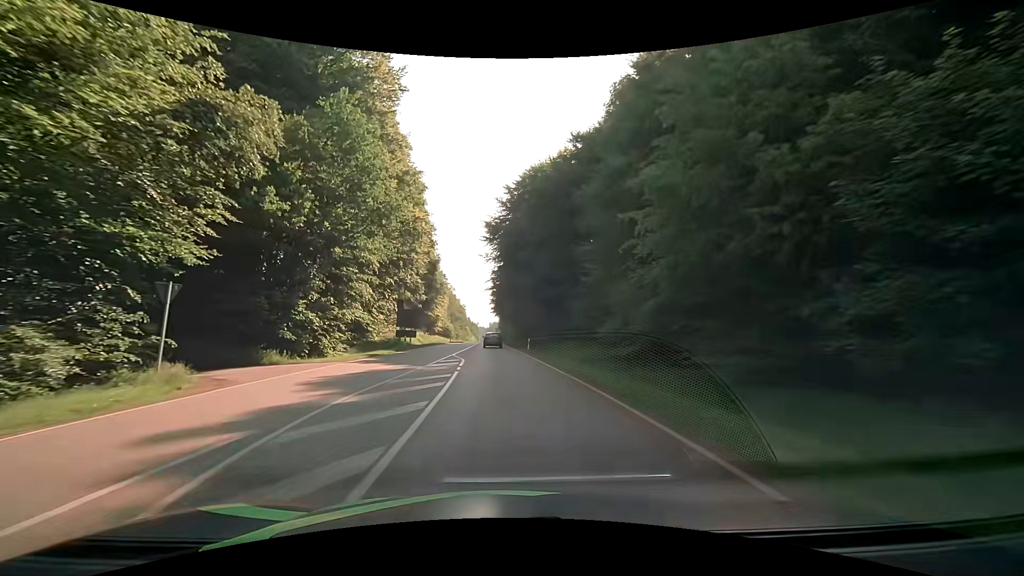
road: secondary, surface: asphalt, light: Day
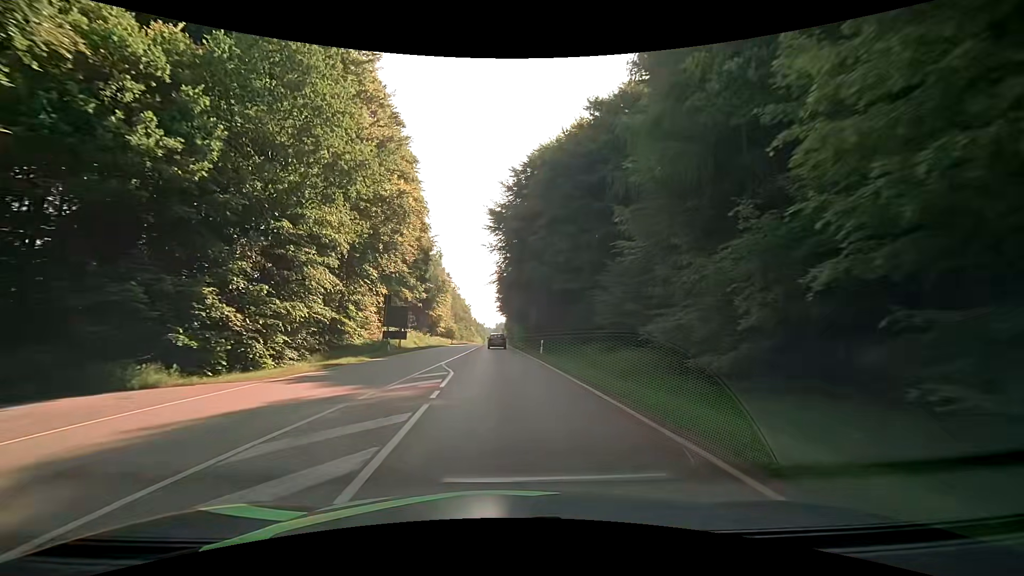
(0.0, +8.0) m; 0°
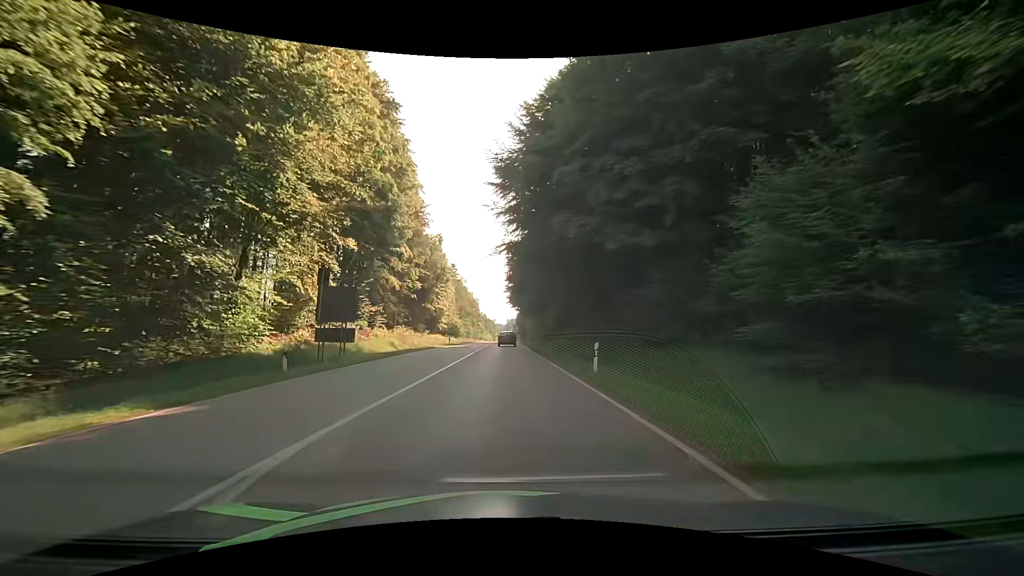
(-0.1, +16.7) m; -1°
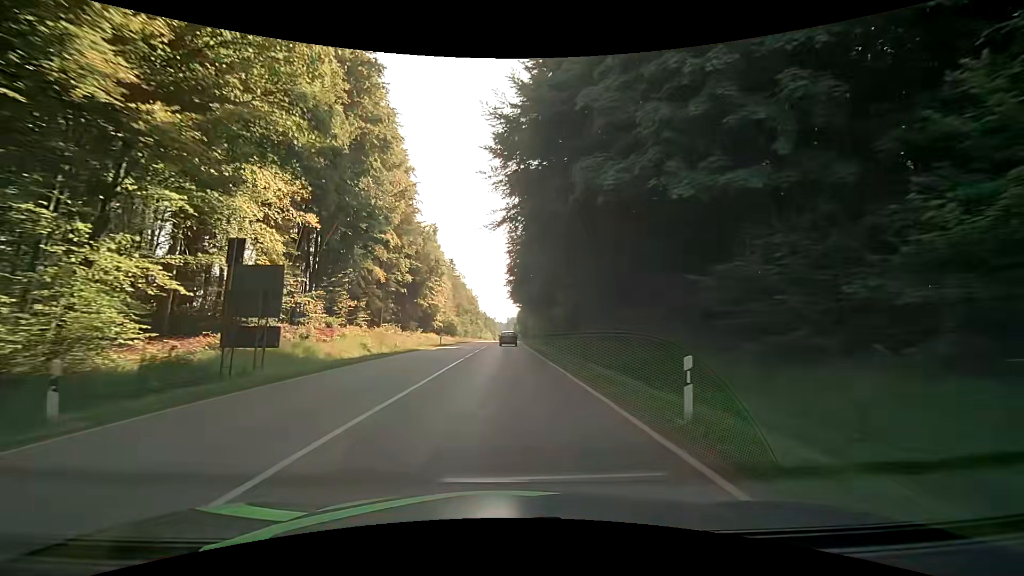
(0.0, +8.1) m; 0°
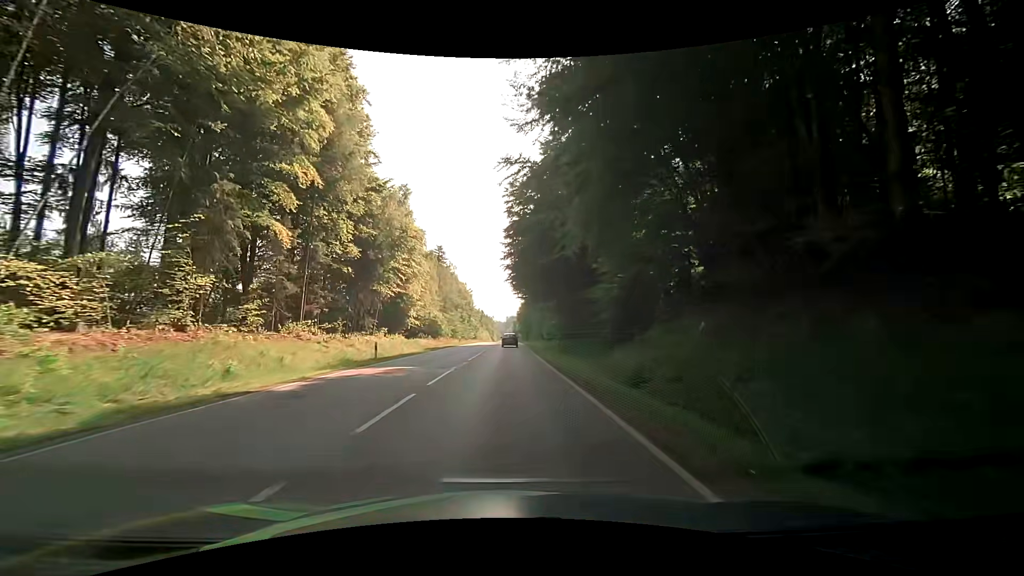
(+0.1, +24.5) m; 0°
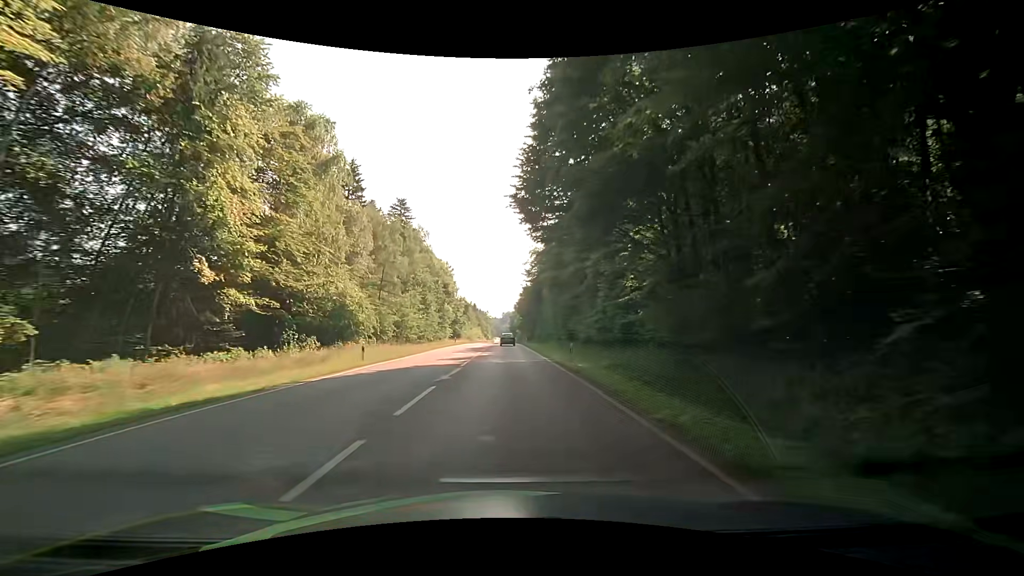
(+0.3, +46.8) m; +1°
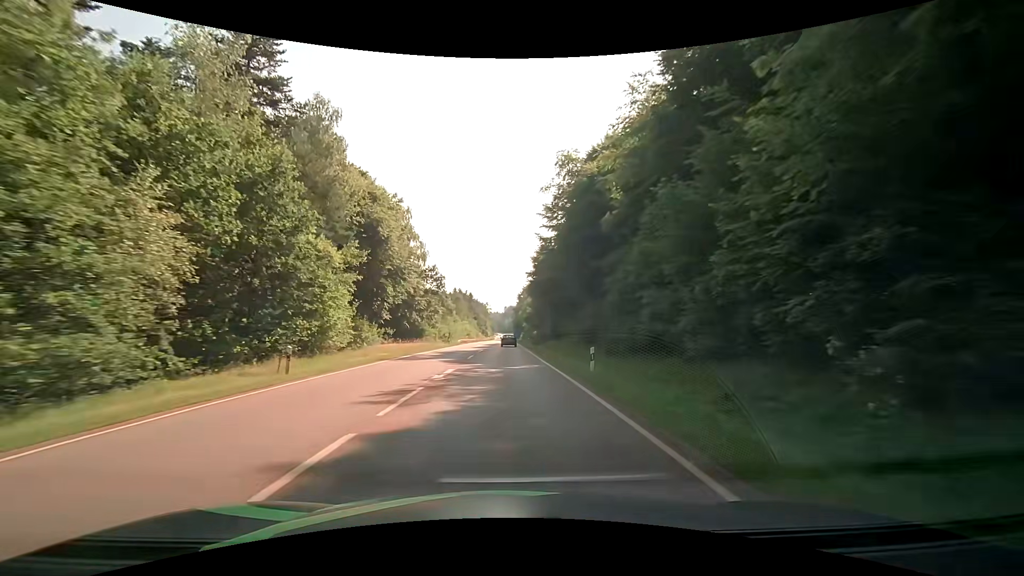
(+0.2, +54.6) m; 0°
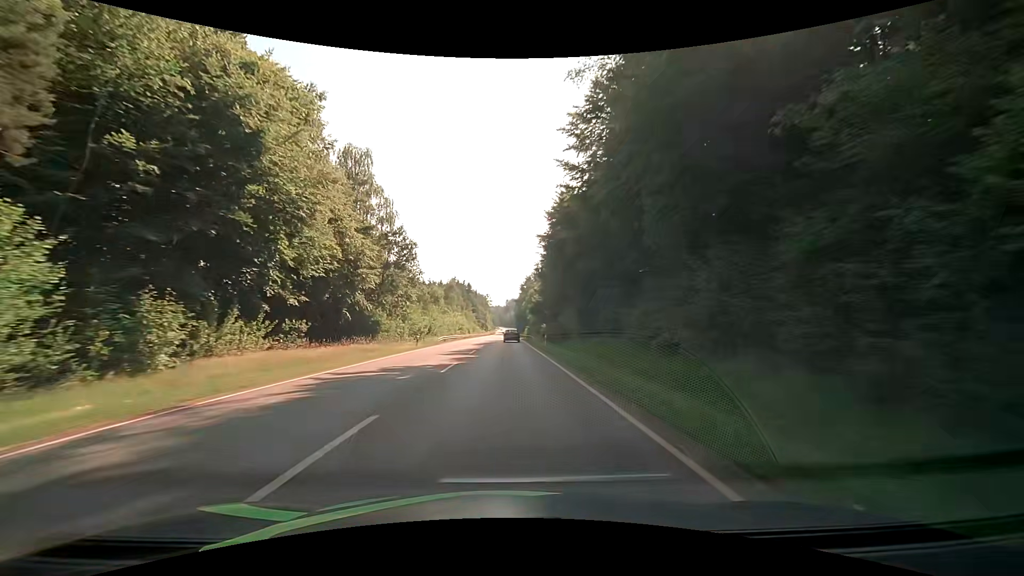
(0.0, +23.4) m; 0°
(0, +10) (0, +20) (0, +30) (0, +40) (0, +50) (0, +60) (0, +70) (0, +80) (0, +90) (0, +100) m
